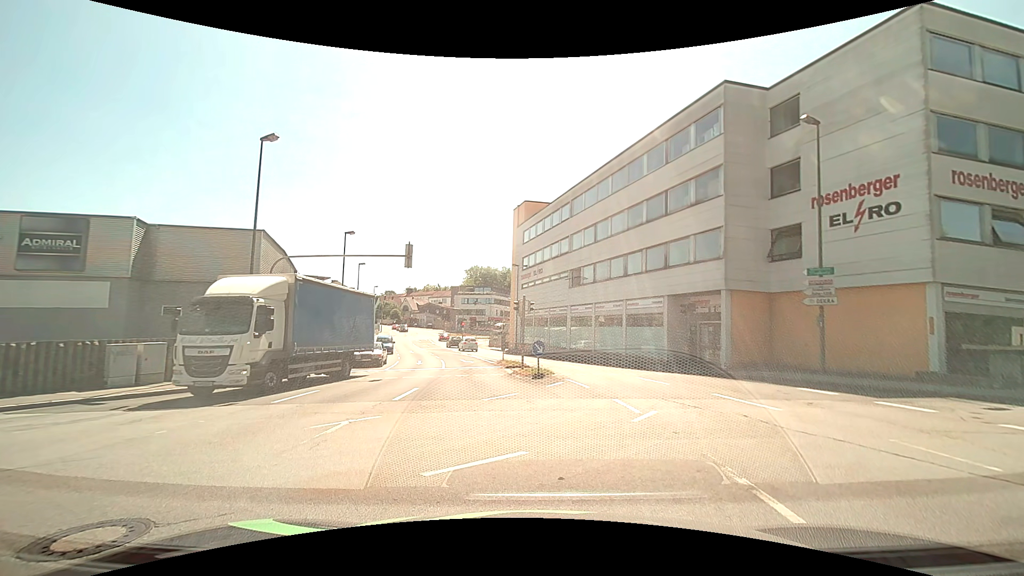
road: tertiary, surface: asphalt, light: Day
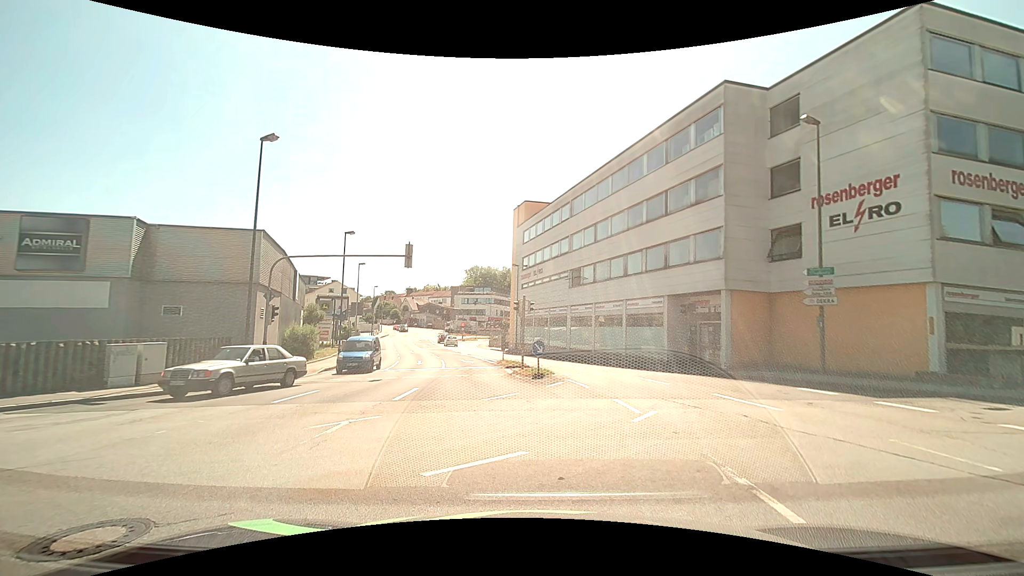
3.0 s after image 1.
(0.0, 0.0) m; 0°
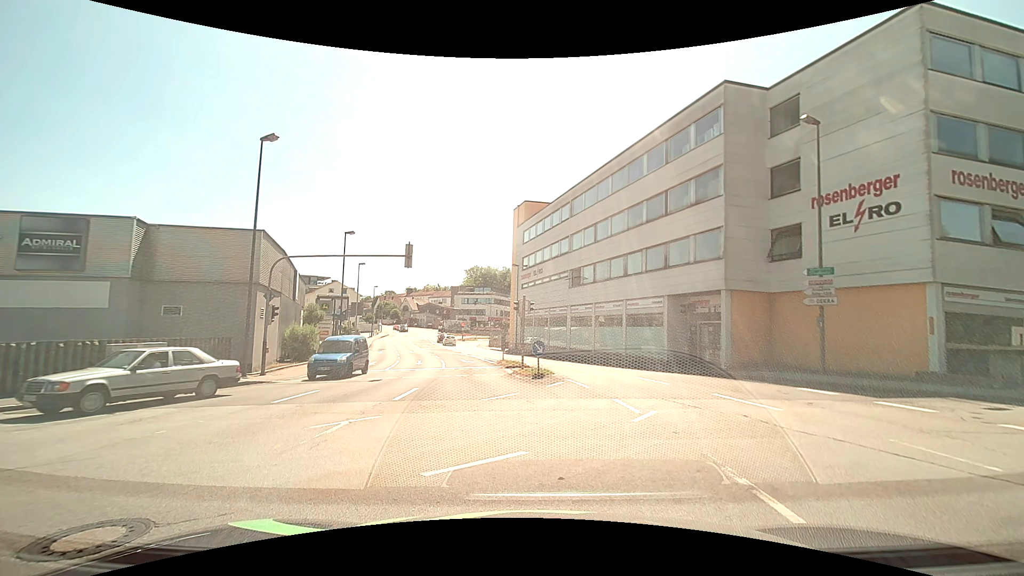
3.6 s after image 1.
(0.0, 0.0) m; 0°
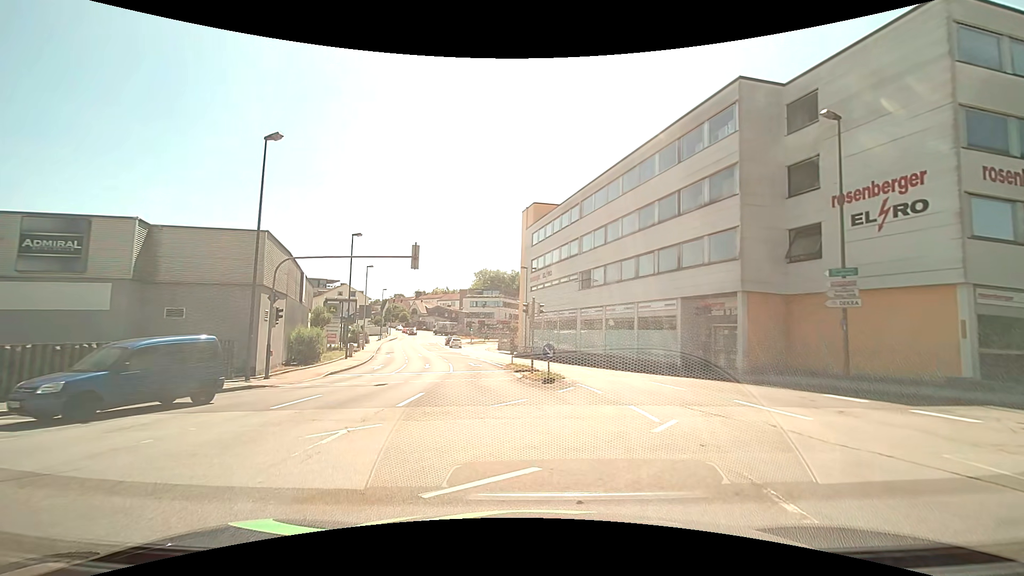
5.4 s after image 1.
(0.0, +0.6) m; 0°
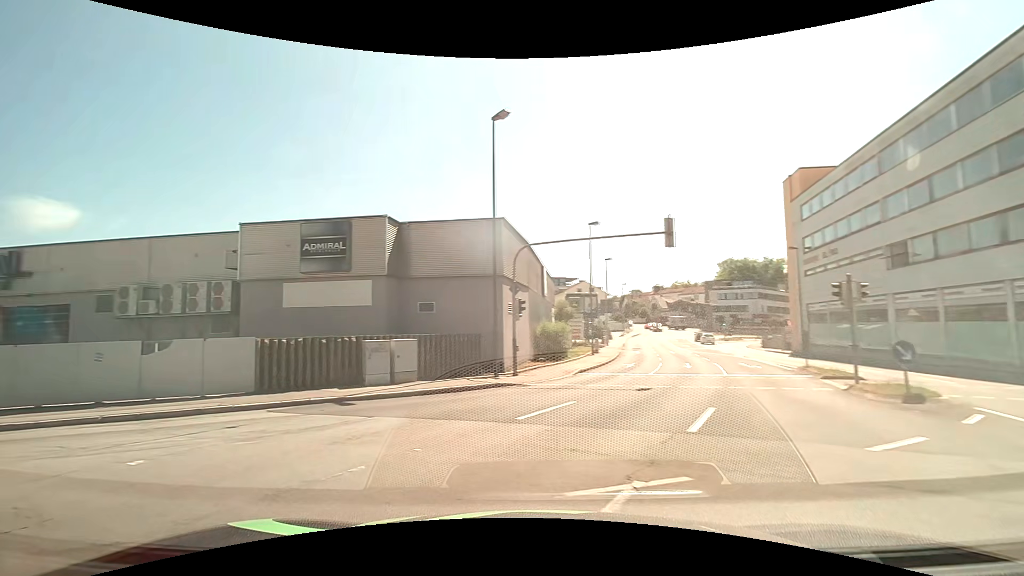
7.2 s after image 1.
(-0.8, +4.0) m; -27°
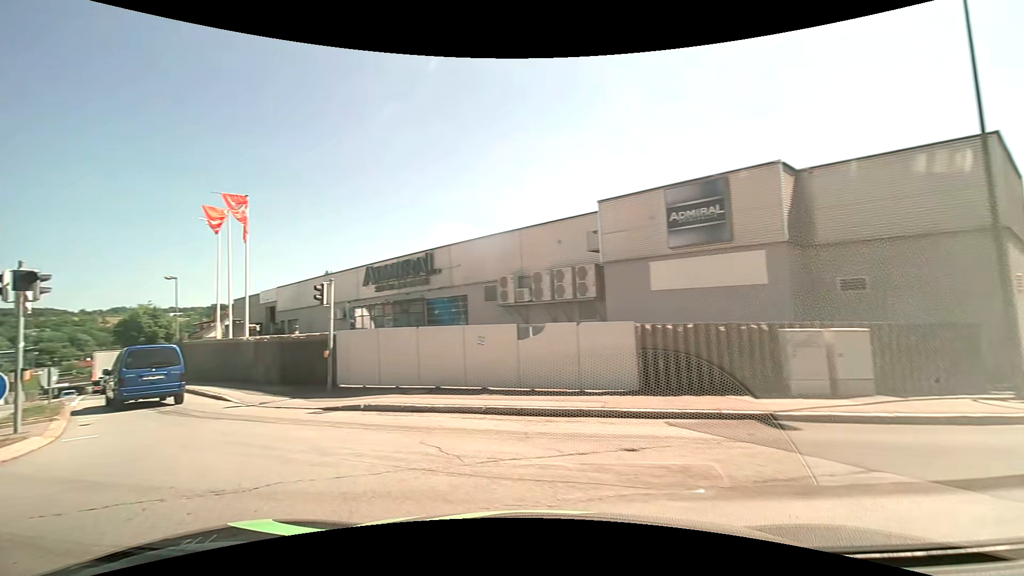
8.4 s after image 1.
(-1.3, +4.1) m; -35°
